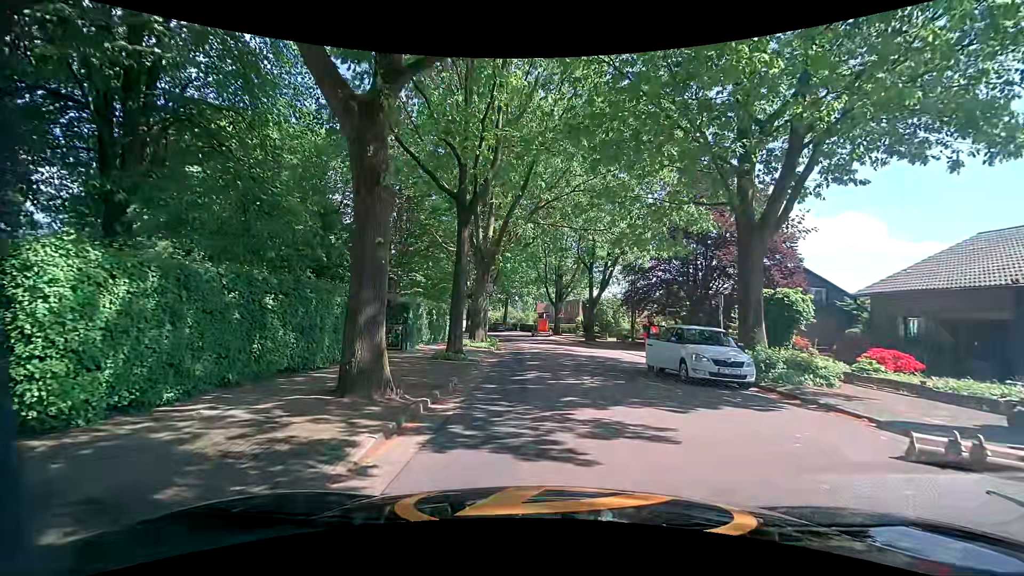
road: tertiary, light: Day
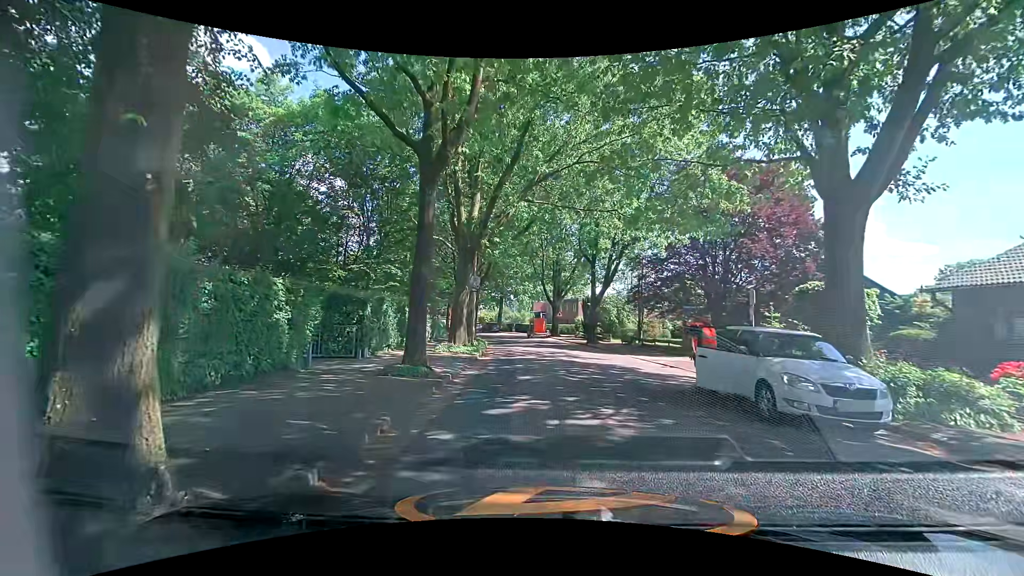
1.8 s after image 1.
(+0.1, +4.9) m; +3°
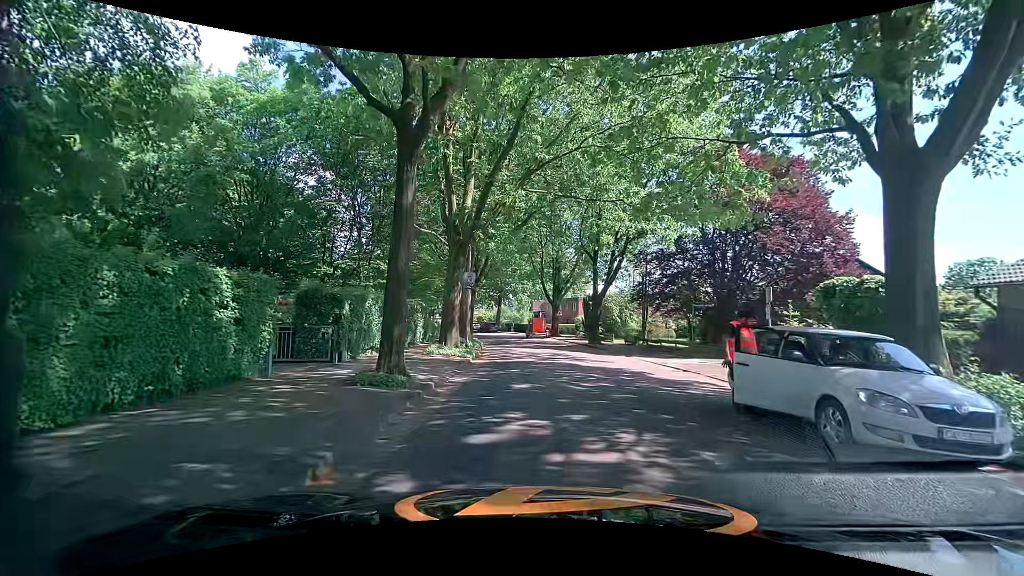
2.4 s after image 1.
(0.0, +1.9) m; 0°
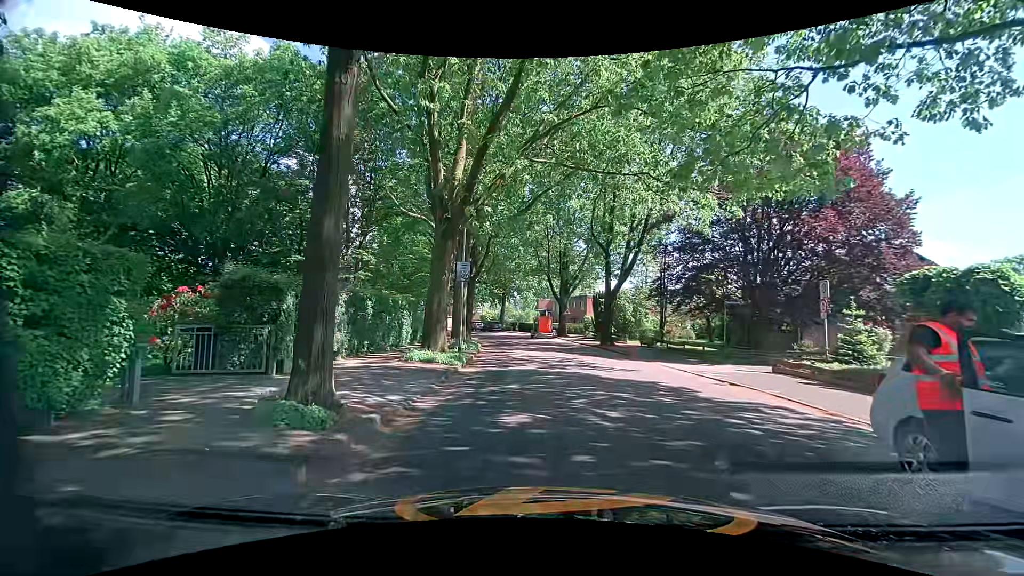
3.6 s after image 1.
(-0.1, +3.8) m; -1°
